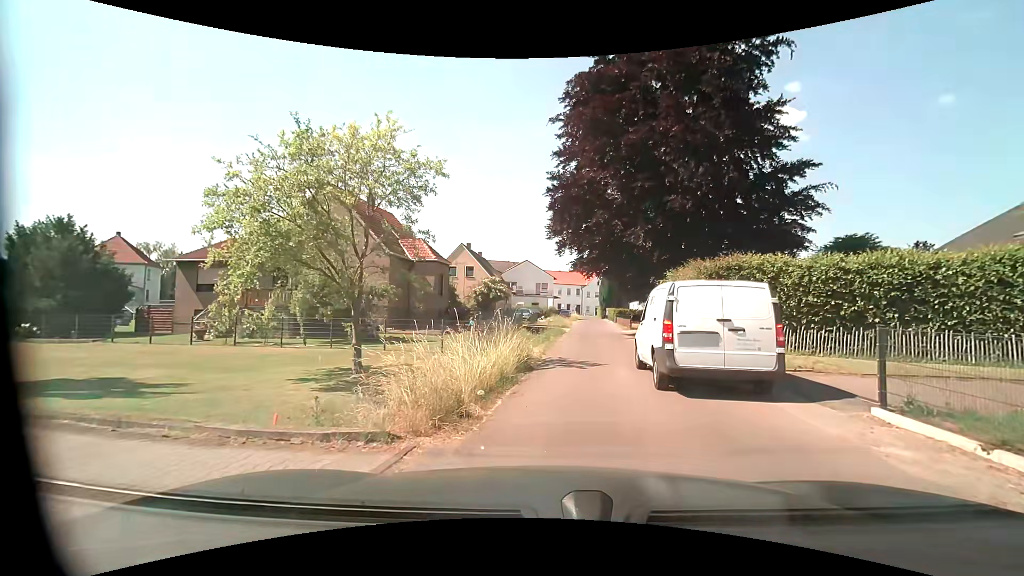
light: Day
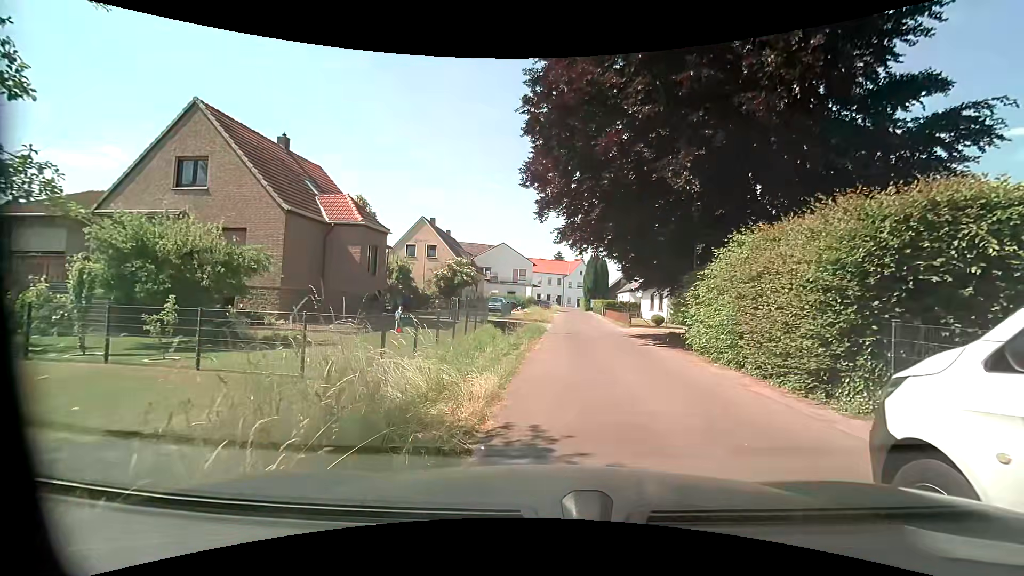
(+0.1, +9.6) m; +1°
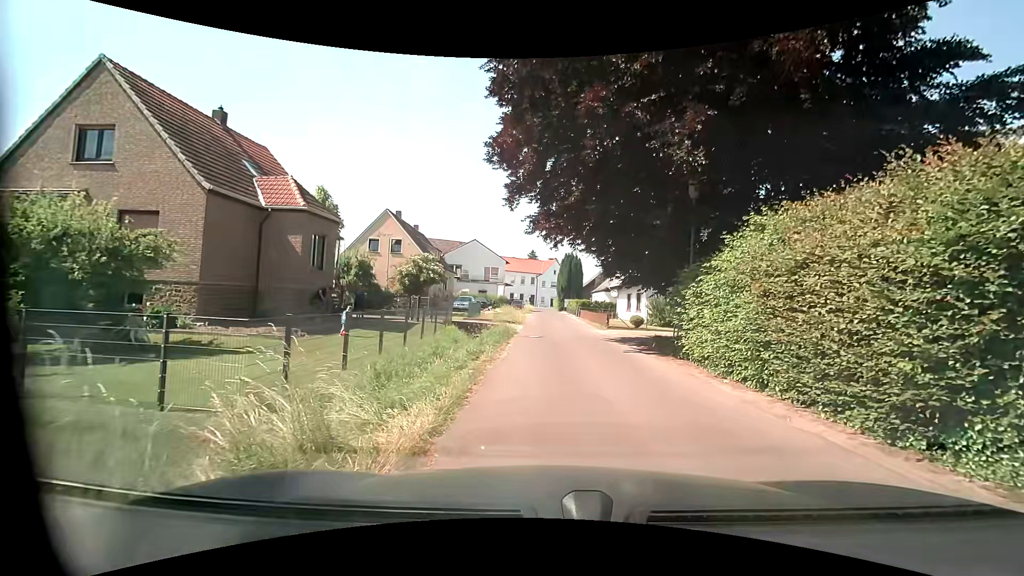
(+0.1, +2.8) m; +3°
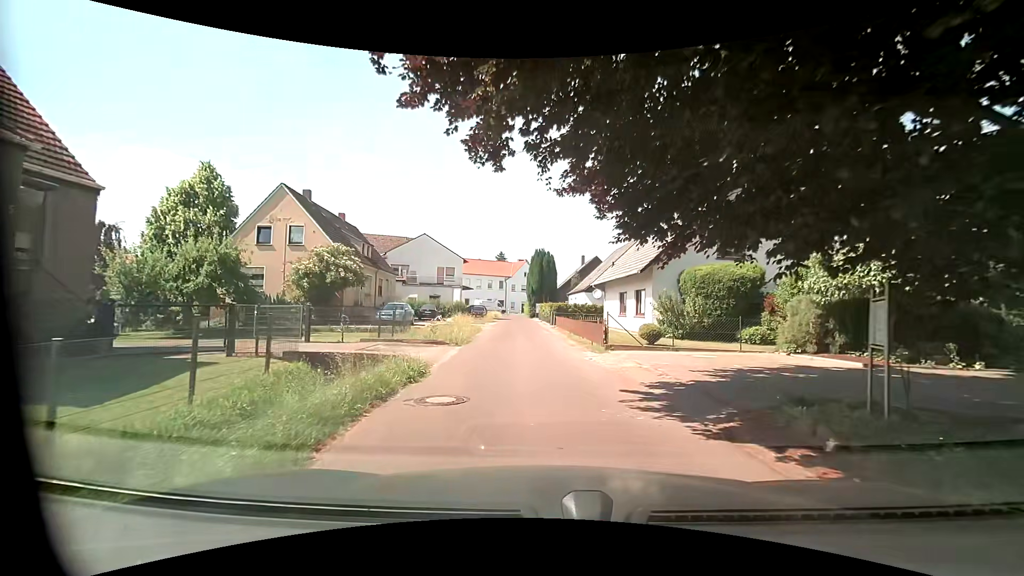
(+0.8, +12.9) m; +3°
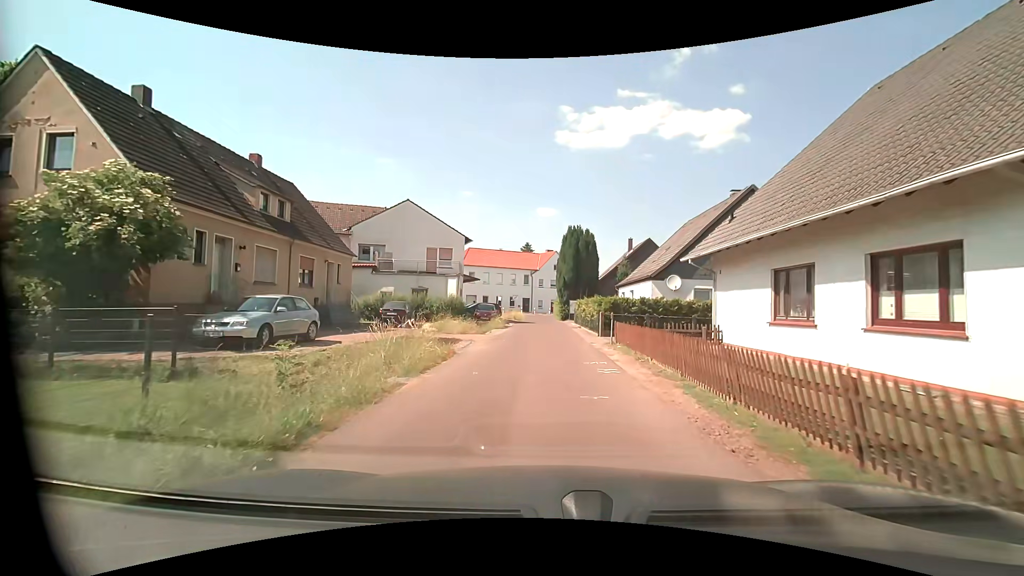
(-0.4, +18.0) m; -4°
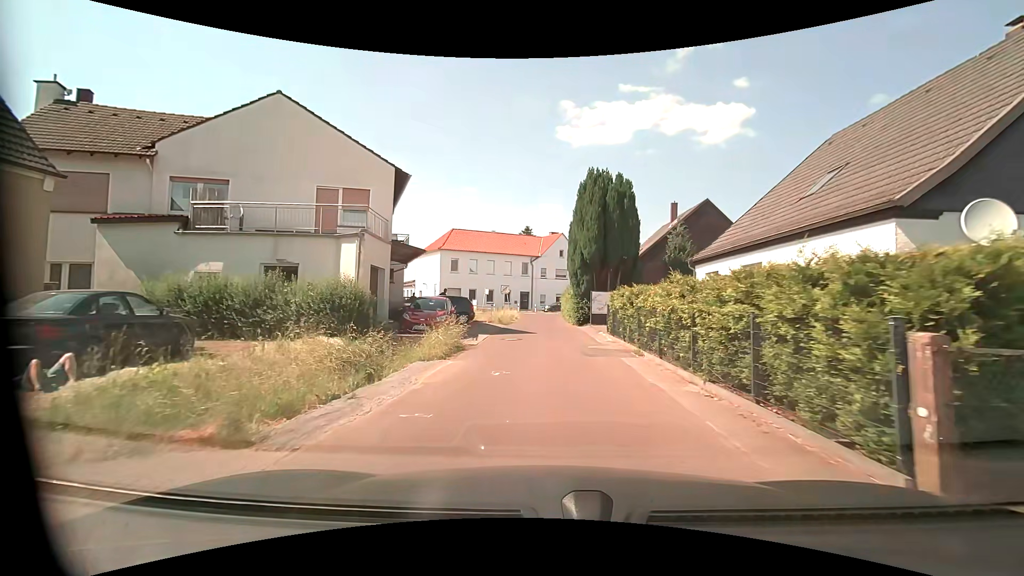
(+0.1, +19.6) m; -1°
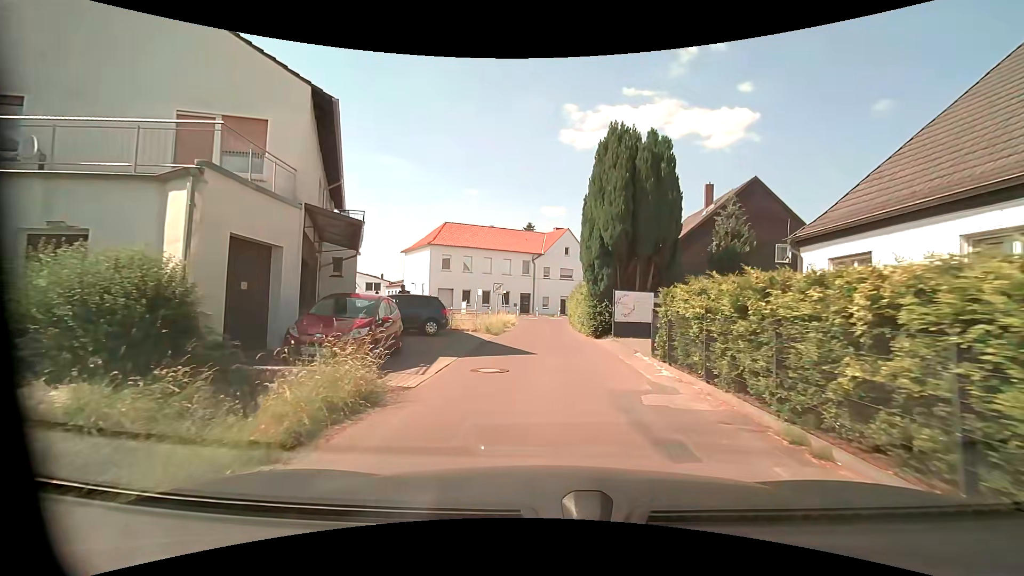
(0.0, +8.0) m; 0°
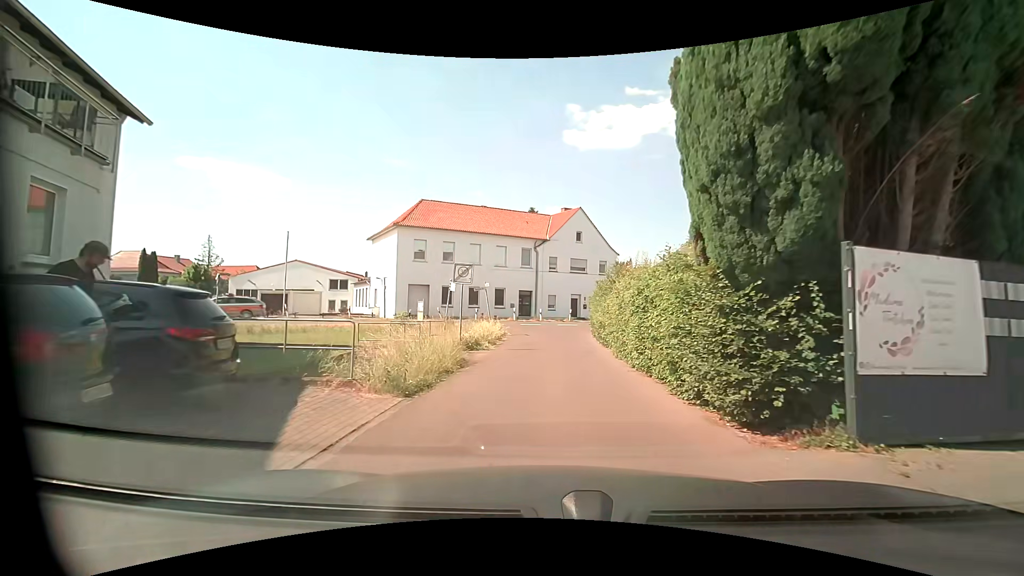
(-0.1, +15.2) m; 0°
(0, +10) (0, +20) (0, +30) (+3, +39) (+11, +46) (+19, +51) (+28, +56) (+37, +61) (+45, +66) (+54, +71) m
